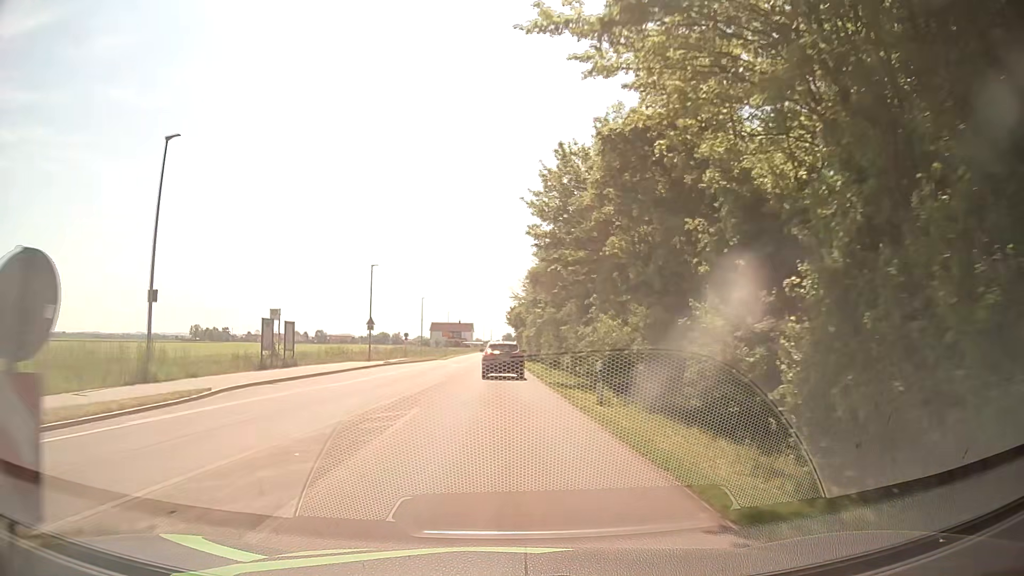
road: secondary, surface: asphalt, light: Day
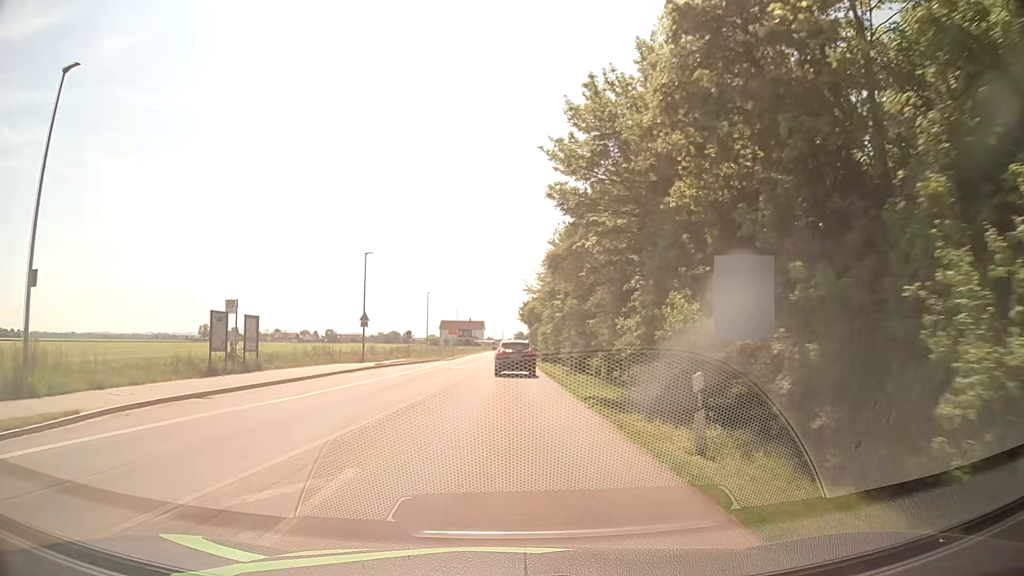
(0.0, +7.2) m; -1°
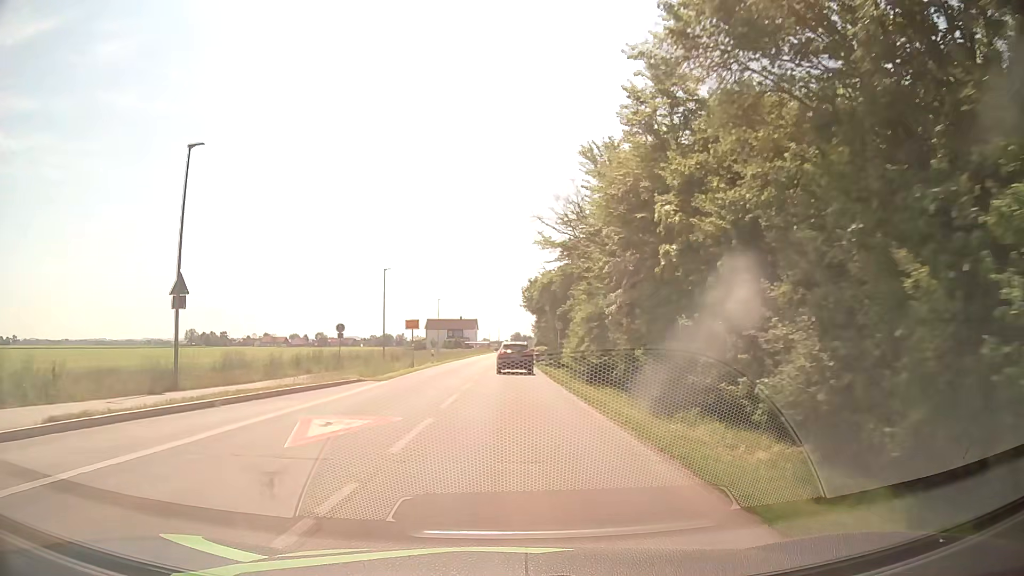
(0.0, +29.5) m; +1°
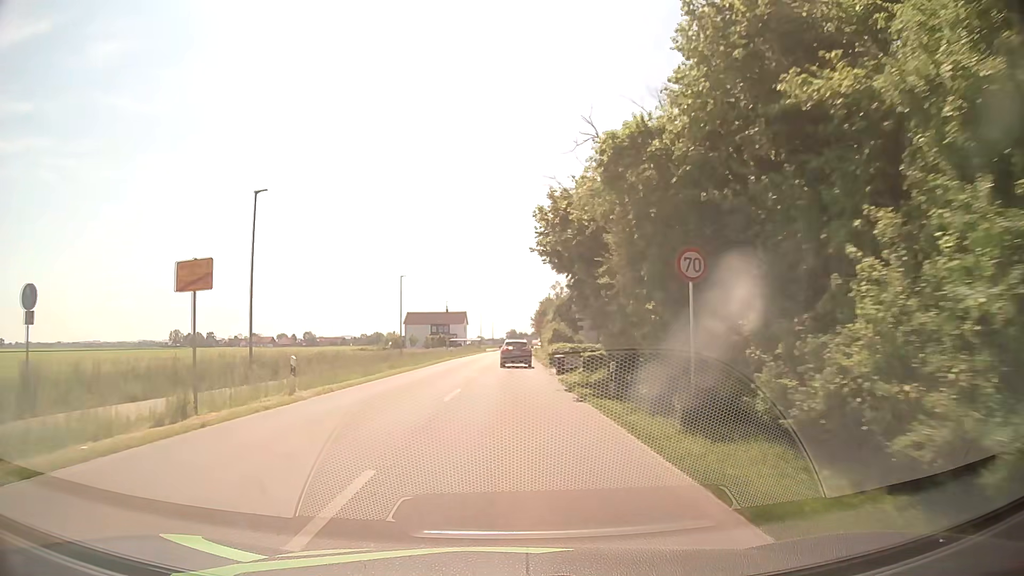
(-0.1, +30.1) m; 0°
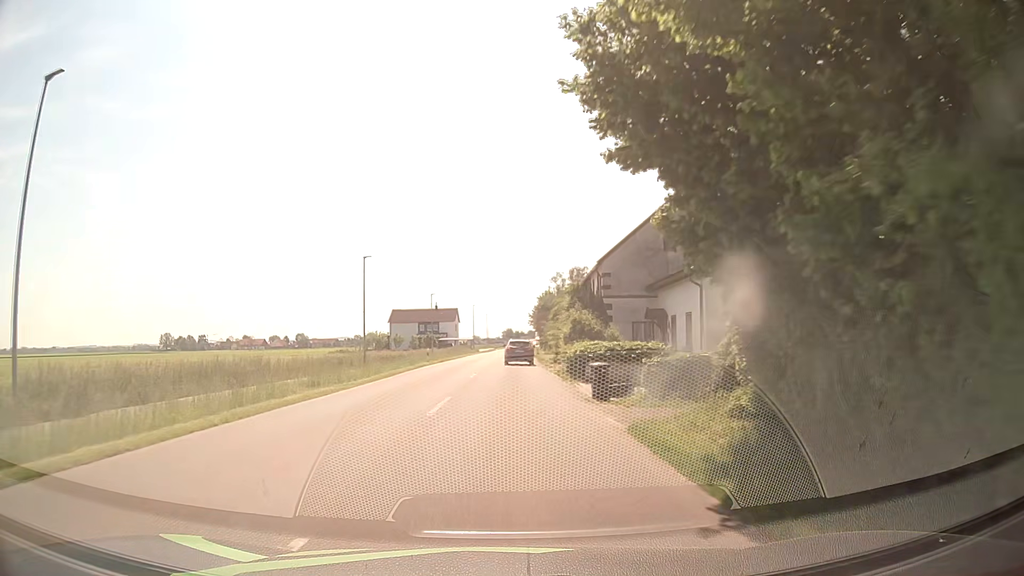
(0.0, +15.2) m; 0°
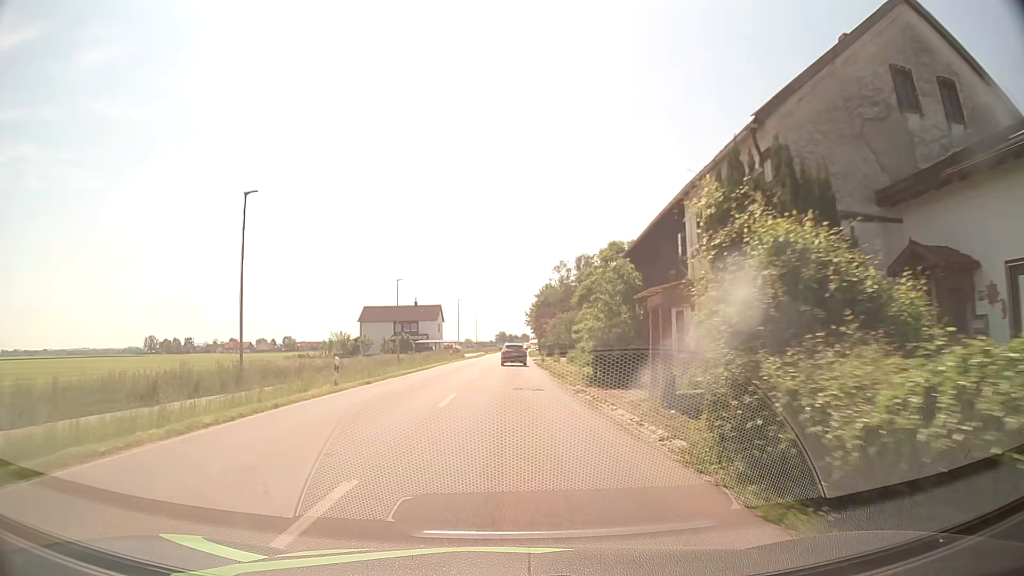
(+0.2, +22.8) m; +1°
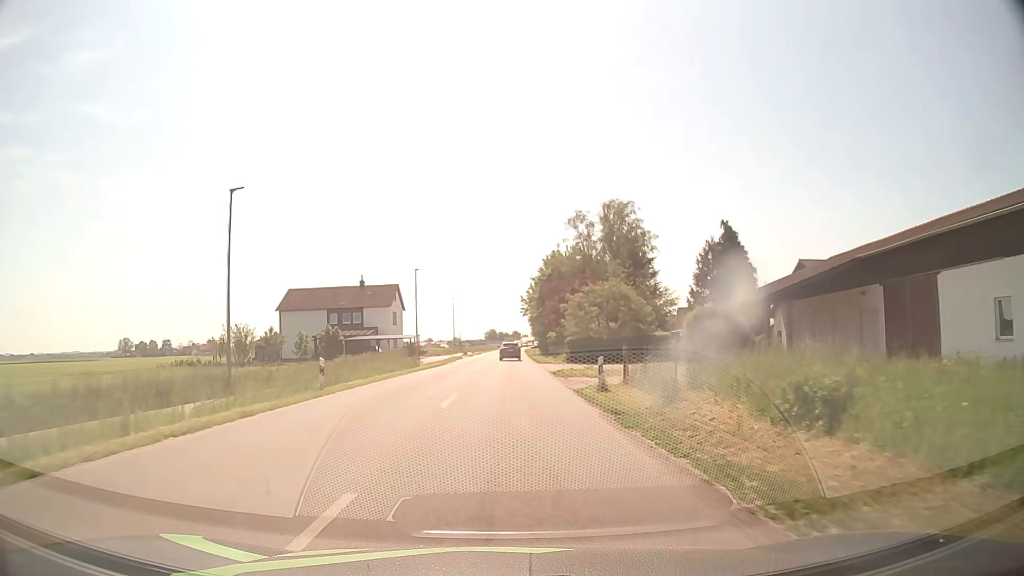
(+0.2, +38.3) m; +1°
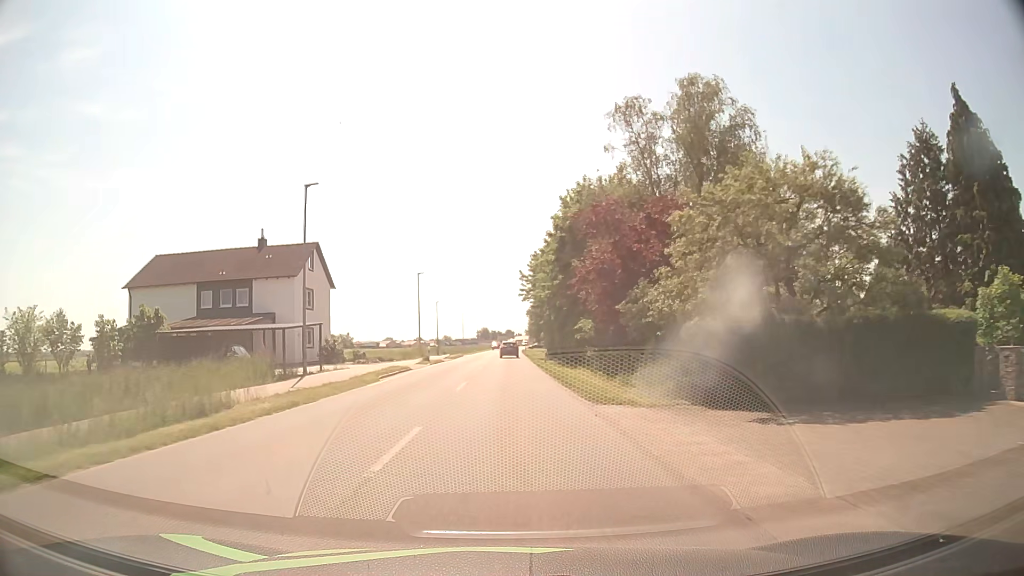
(+0.1, +33.0) m; +1°
